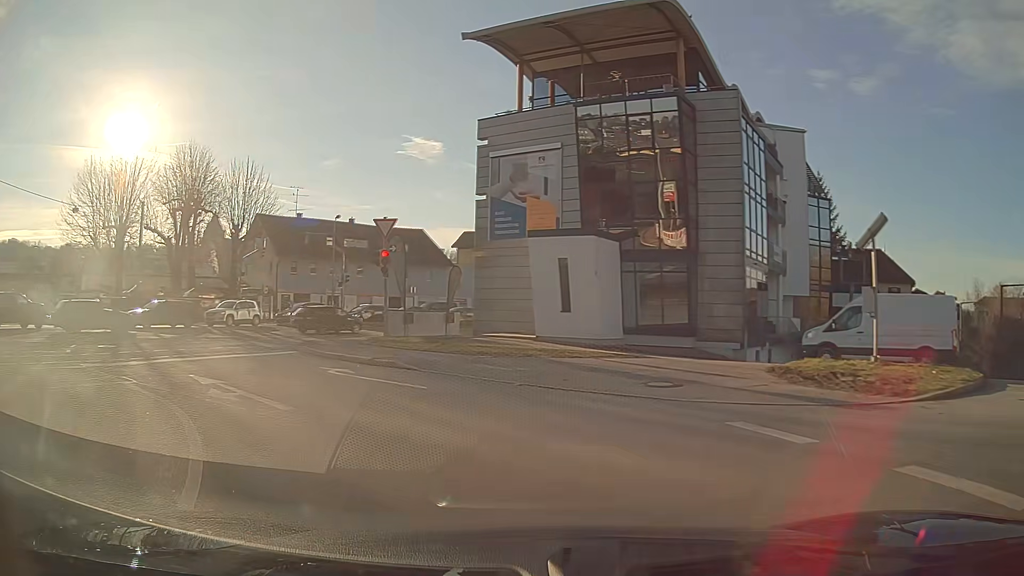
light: Day
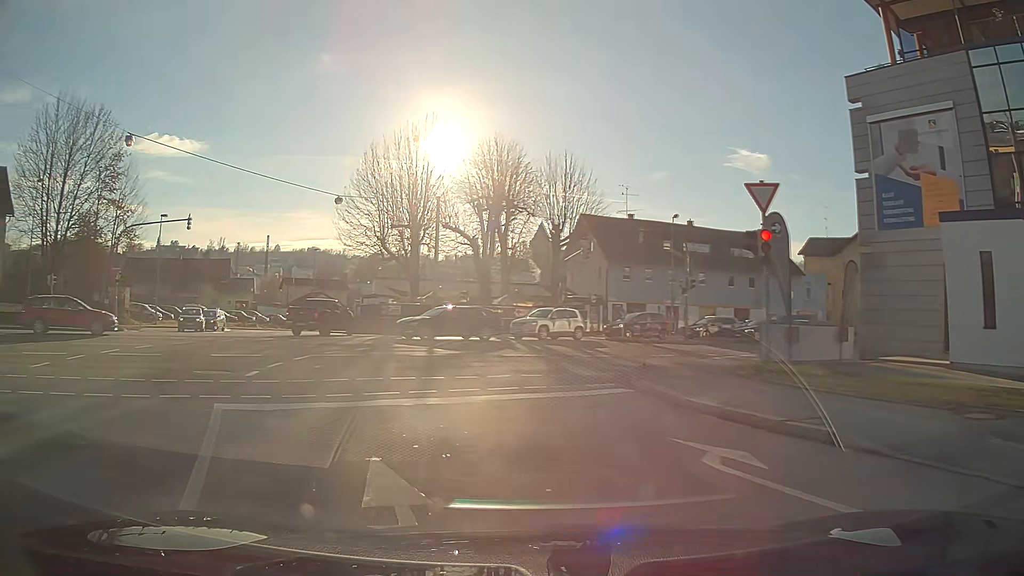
(-1.8, +7.7) m; -27°
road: unclassified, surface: asphalt
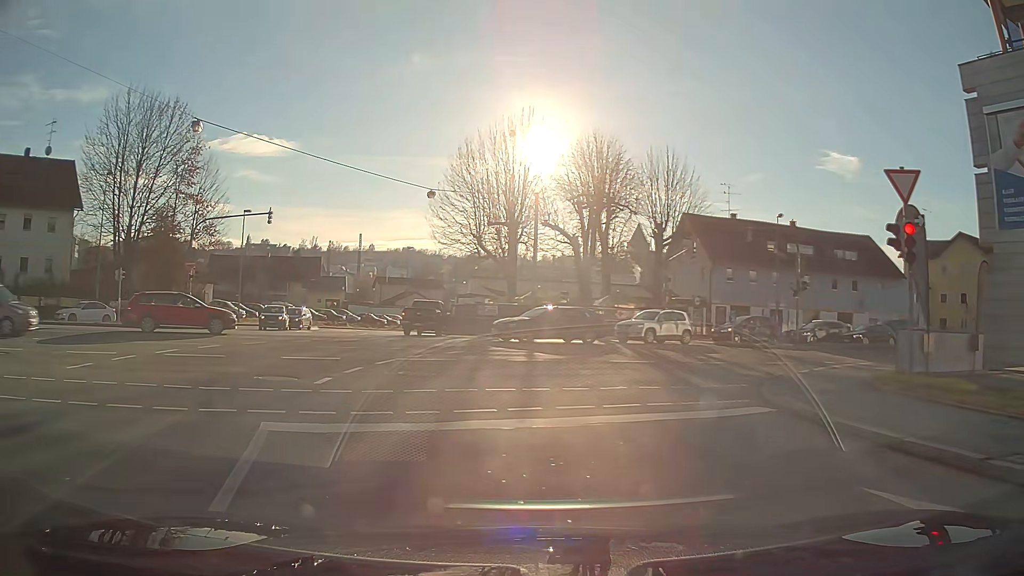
(-0.1, +2.0) m; -8°
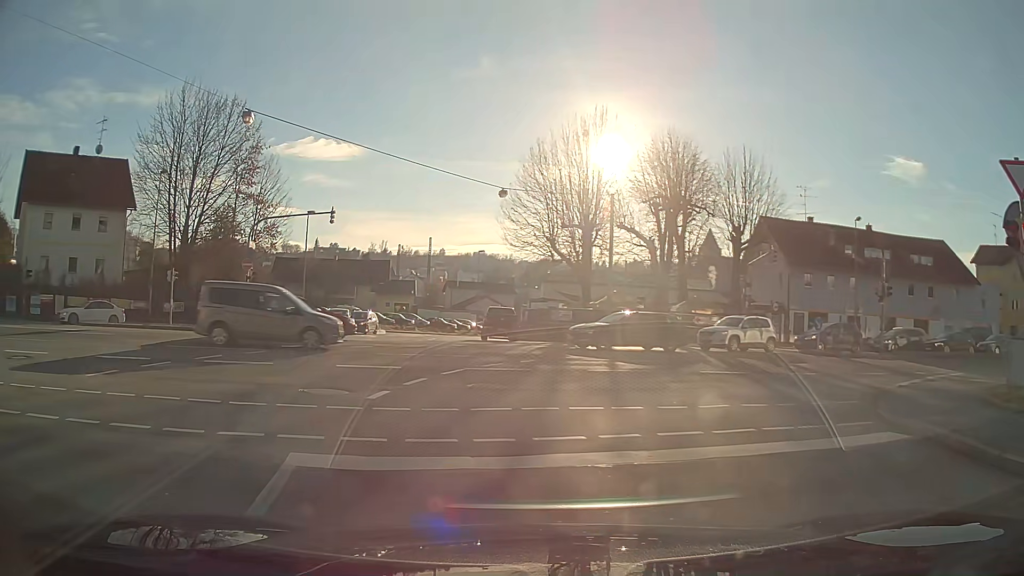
(-0.1, +1.7) m; -4°
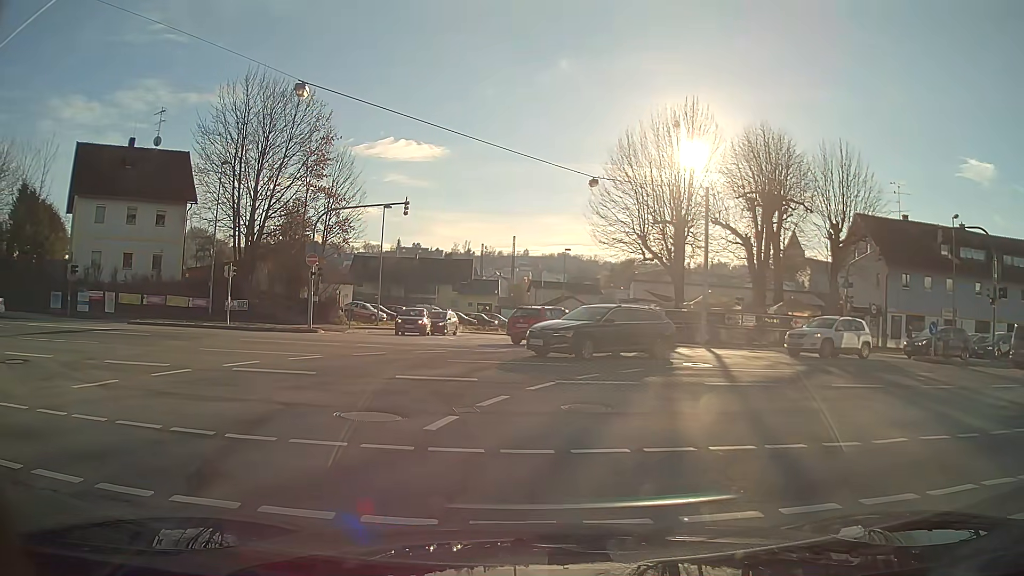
(-0.1, +2.8) m; -4°
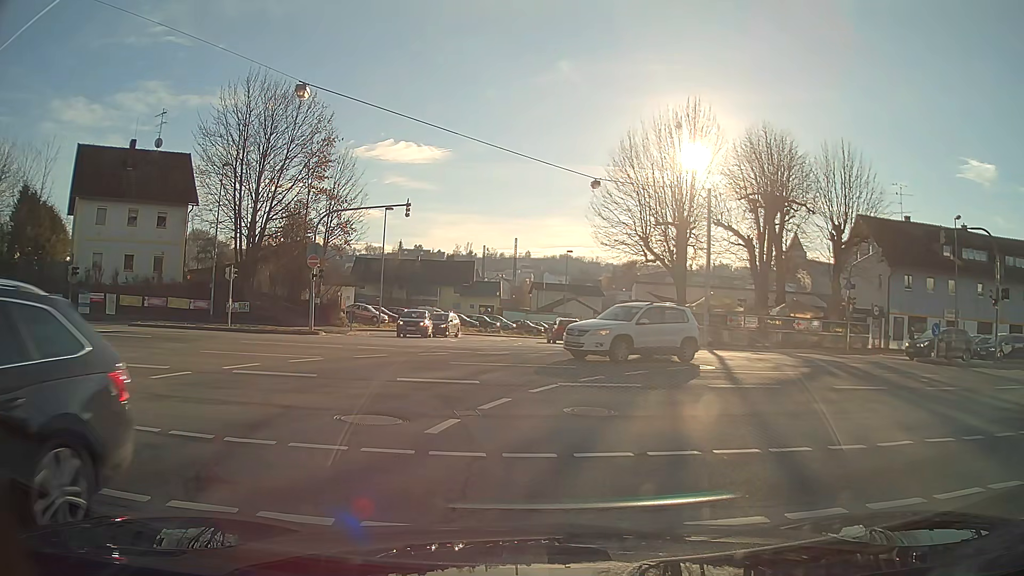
(0.0, +0.2) m; 0°
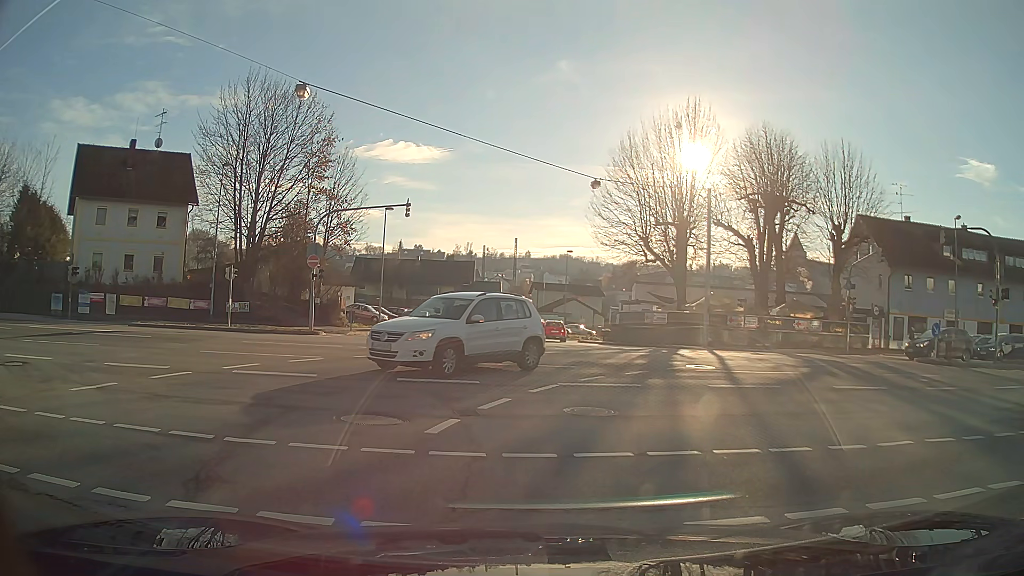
(0.0, 0.0) m; 0°
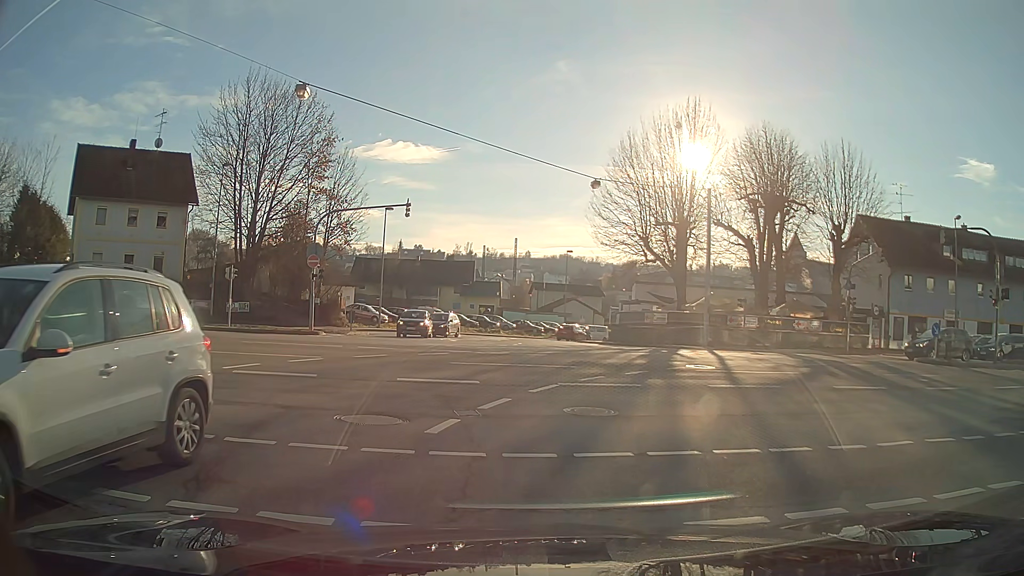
(0.0, 0.0) m; 0°
